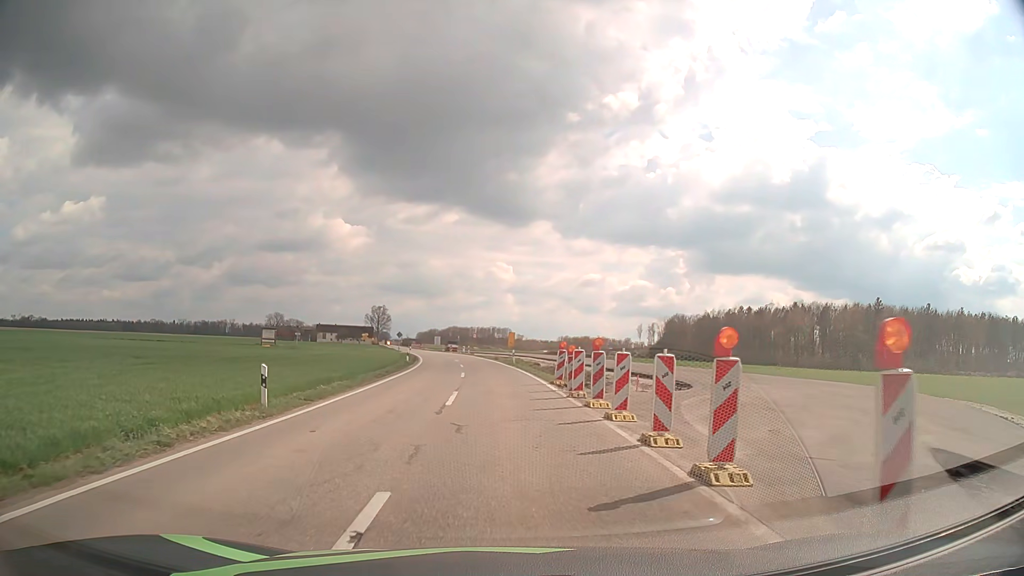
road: tertiary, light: Day
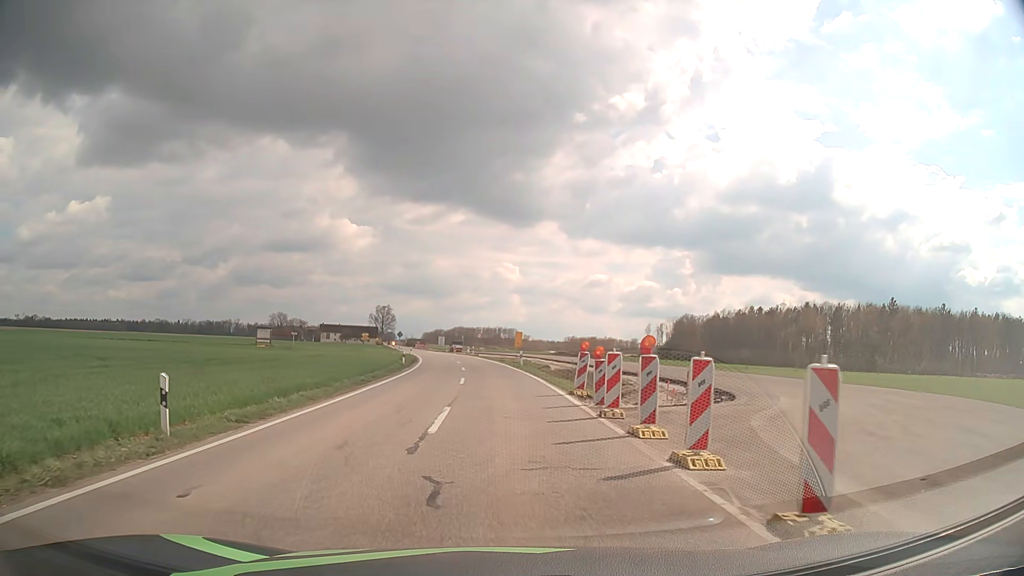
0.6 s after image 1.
(0.0, +4.6) m; -1°
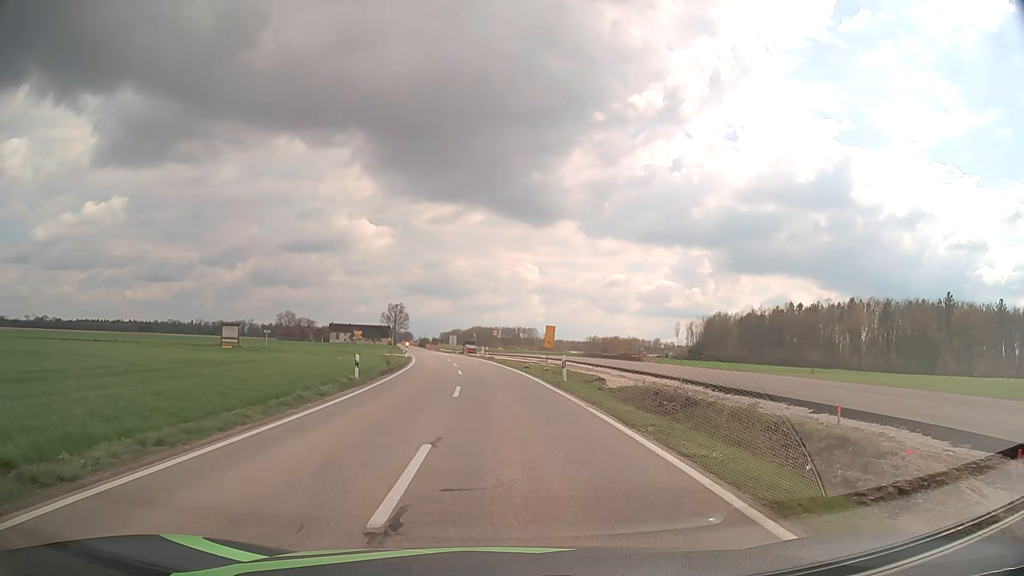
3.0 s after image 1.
(-0.3, +18.3) m; -1°
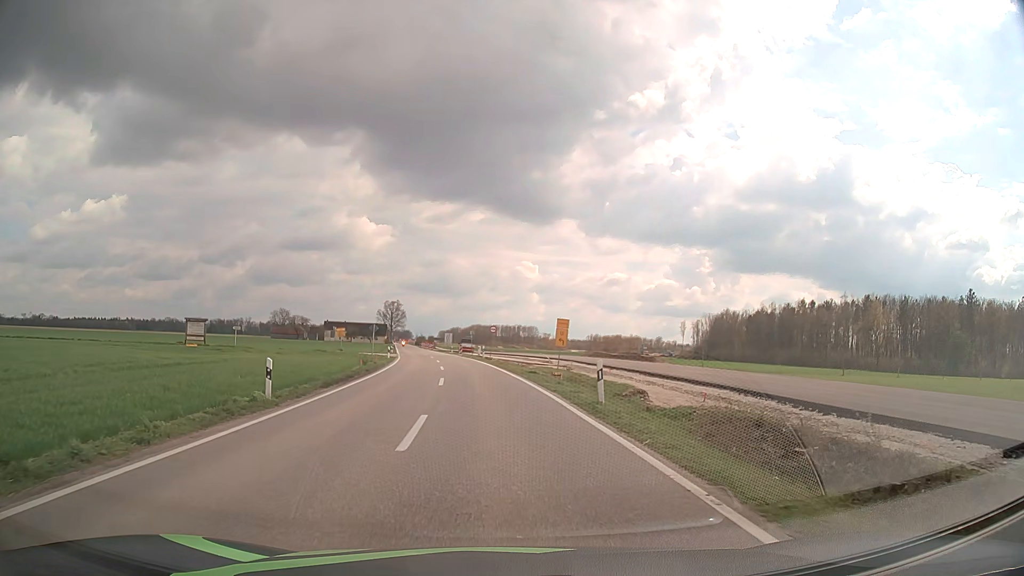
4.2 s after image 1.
(0.0, +9.2) m; 0°
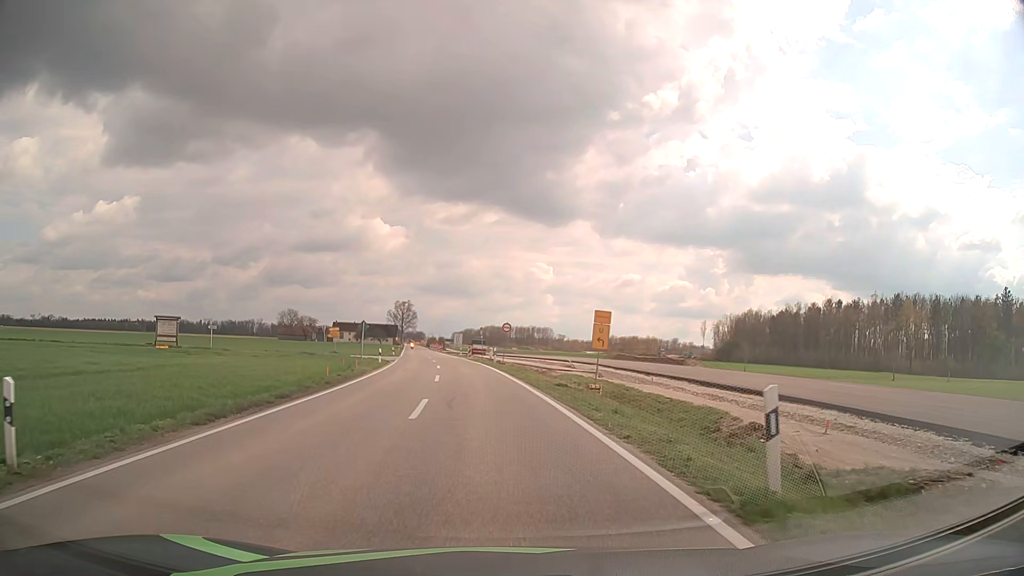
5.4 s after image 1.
(-0.1, +9.2) m; -1°
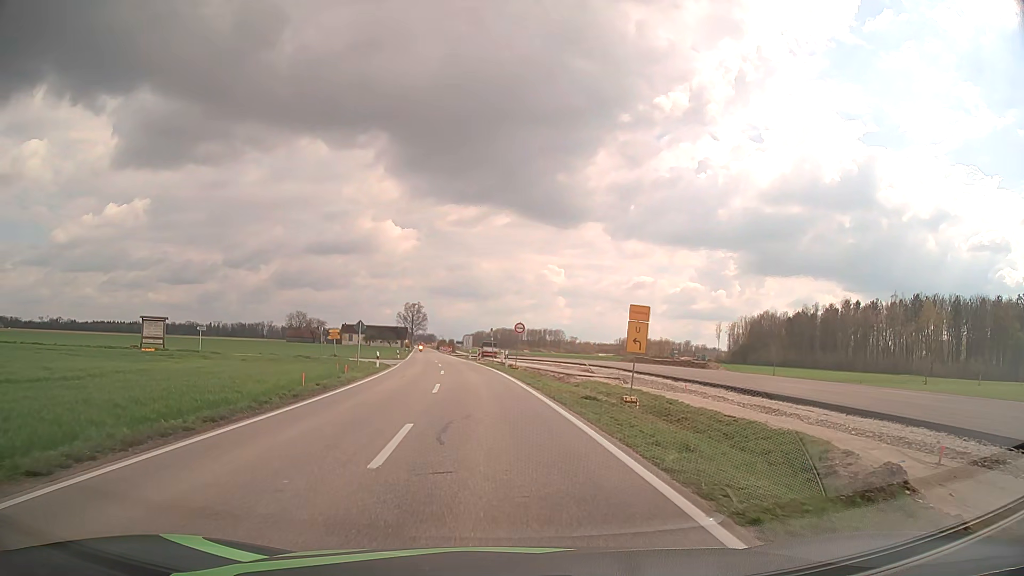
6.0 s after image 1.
(-0.1, +4.6) m; -1°
(0, +10) (-1, +20) (-1, +30) (-2, +40) (-3, +50) (-4, +60) (-6, +70) (-7, +80) (-8, +90) (-9, +99) m
